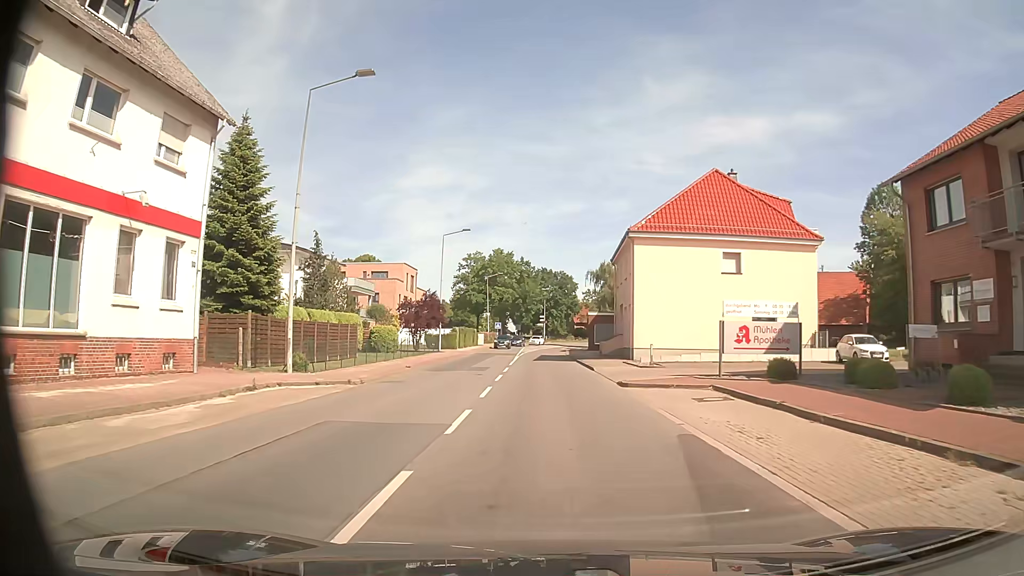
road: secondary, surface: asphalt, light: Day
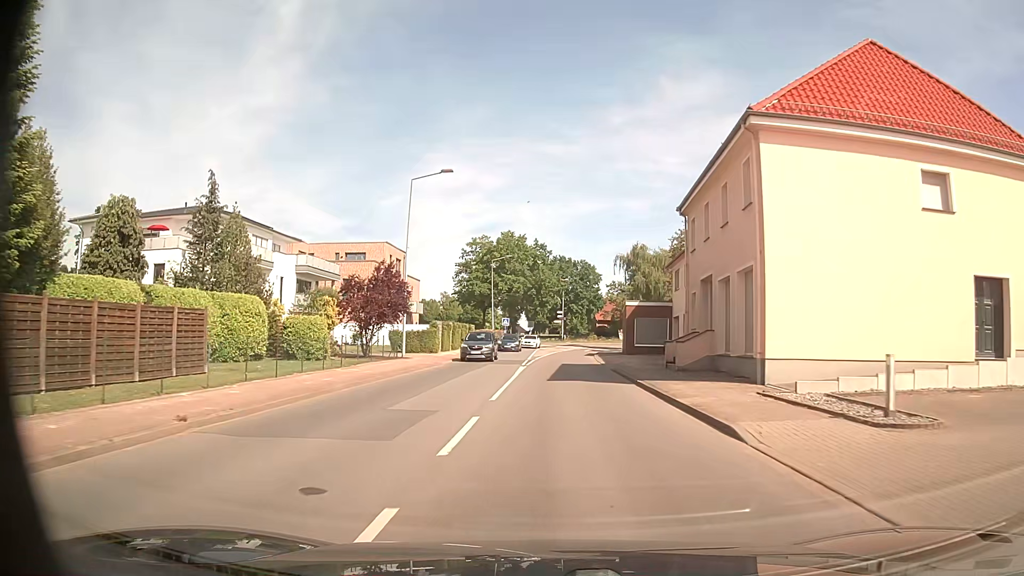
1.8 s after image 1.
(-0.2, +19.7) m; -1°
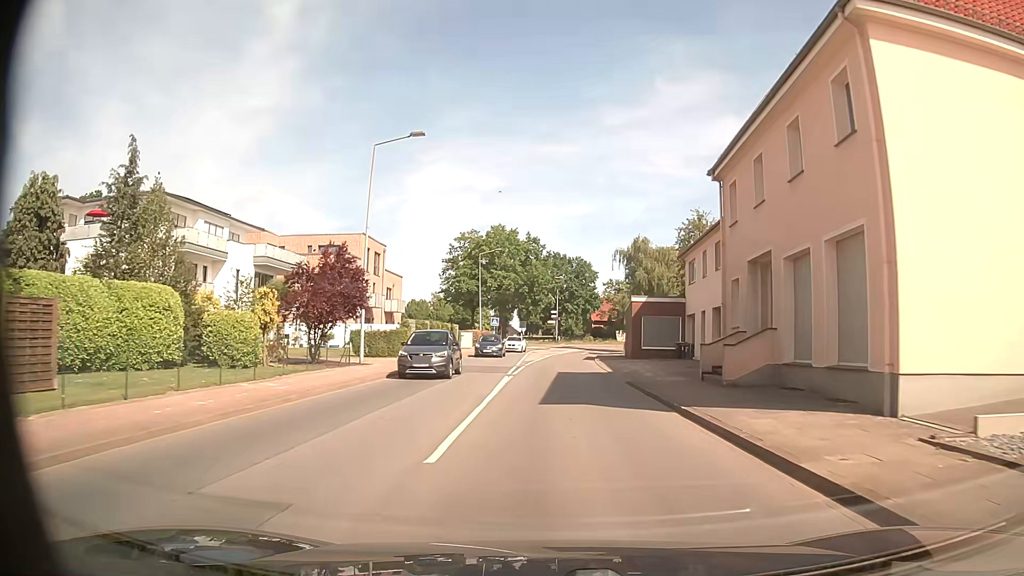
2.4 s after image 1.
(0.0, +7.0) m; 0°
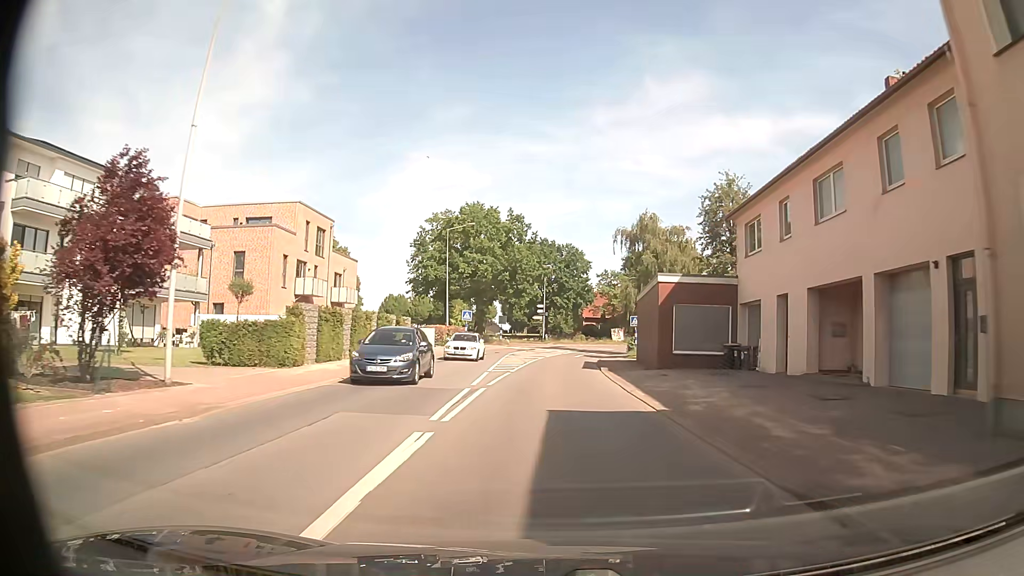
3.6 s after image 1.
(+0.2, +14.6) m; +1°
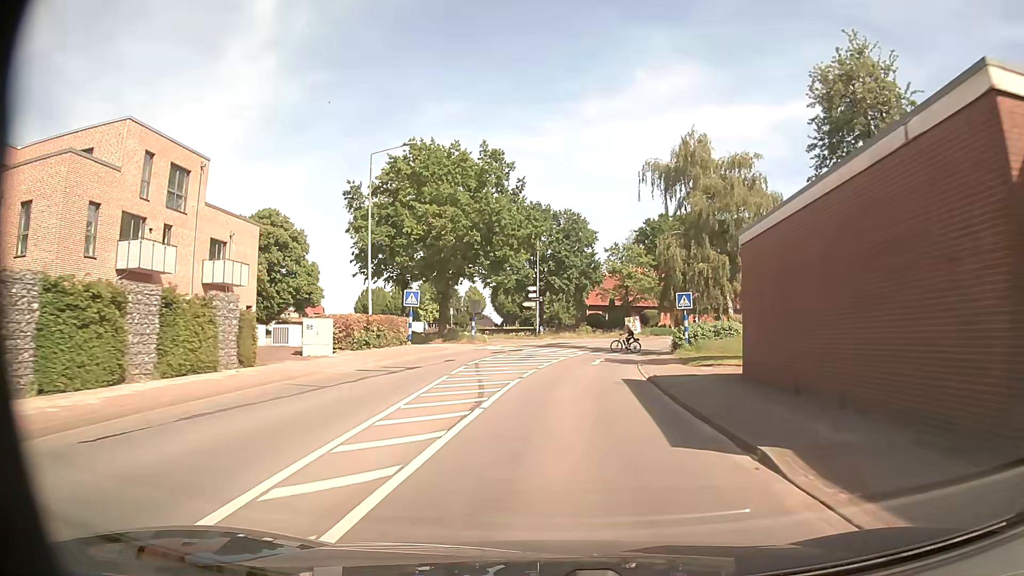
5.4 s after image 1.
(+0.3, +22.9) m; +1°
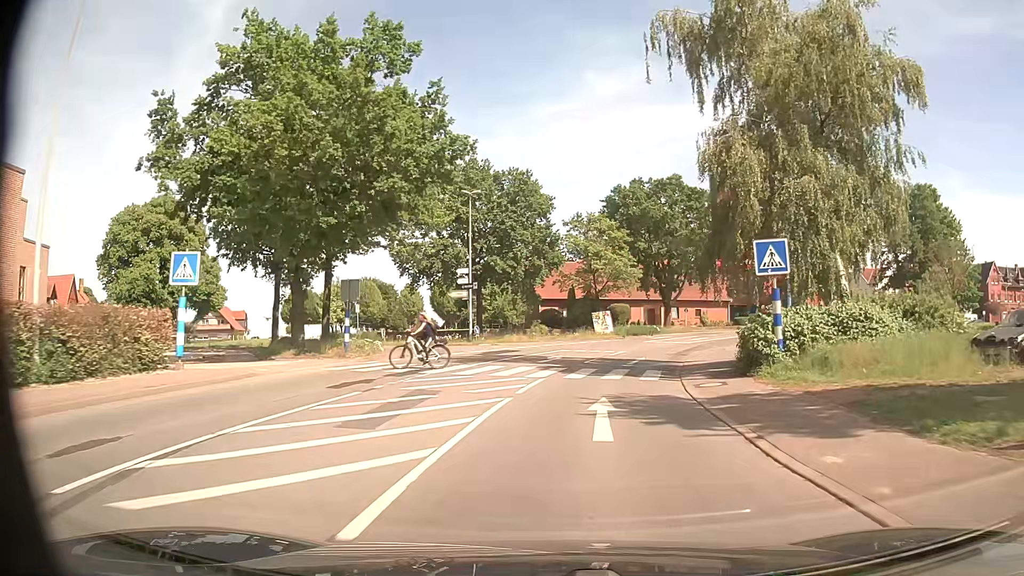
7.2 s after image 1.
(+0.6, +20.3) m; +4°
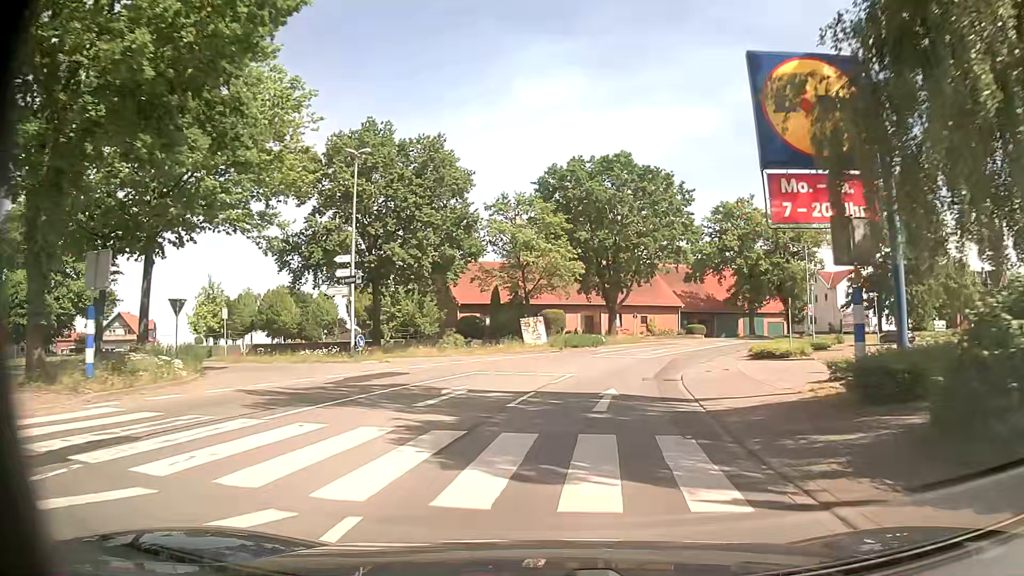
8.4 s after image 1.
(+0.7, +12.7) m; +6°
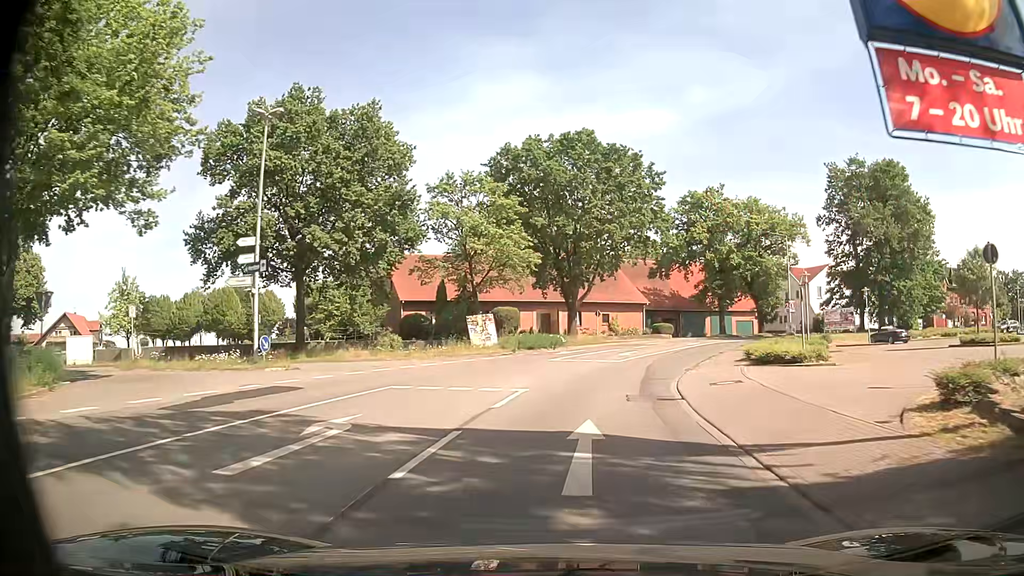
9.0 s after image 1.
(+0.3, +6.4) m; +5°
(0, +10) (+1, +20) (+4, +30) (+7, +39) (+11, +48) (+15, +57) (+20, +66) (+26, +74) (+33, +81) (+41, +87) m
